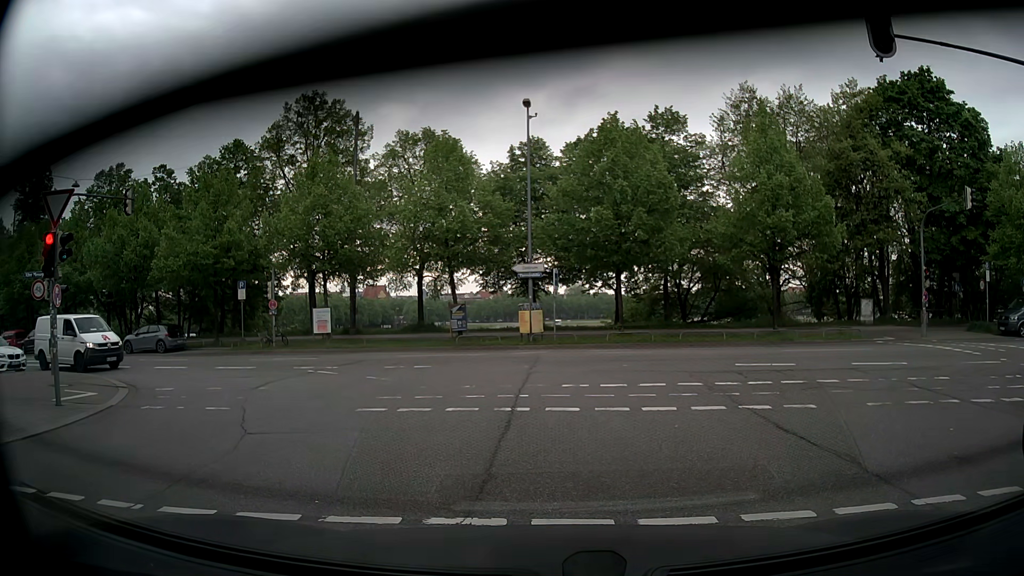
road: tertiary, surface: asphalt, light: Day
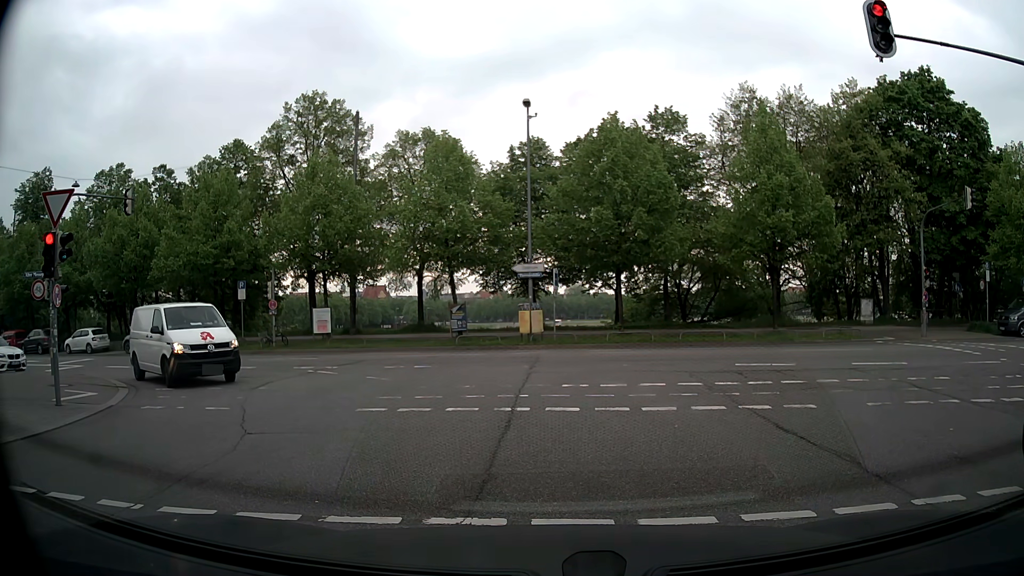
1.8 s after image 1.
(0.0, 0.0) m; 0°
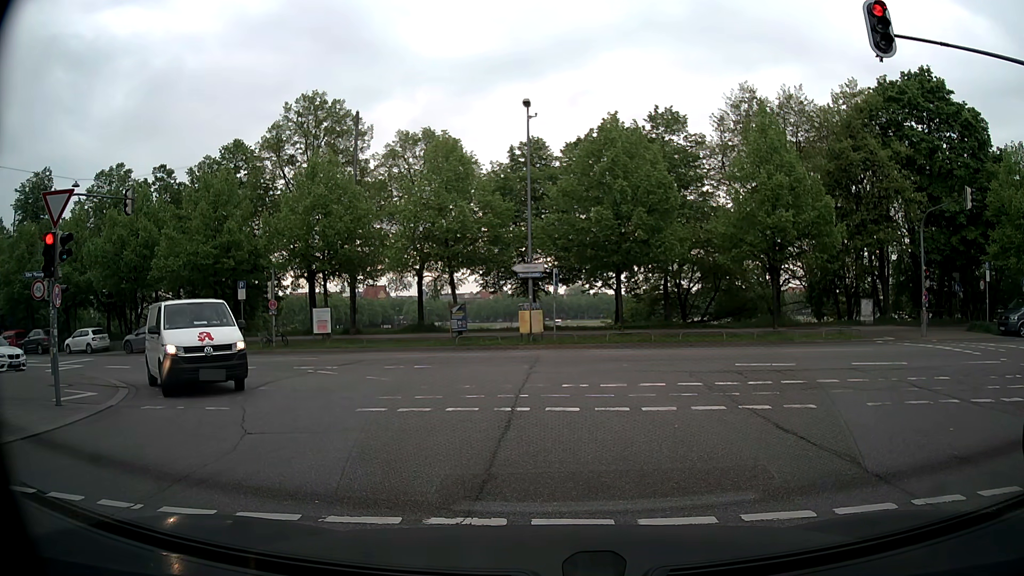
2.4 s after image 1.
(0.0, 0.0) m; 0°
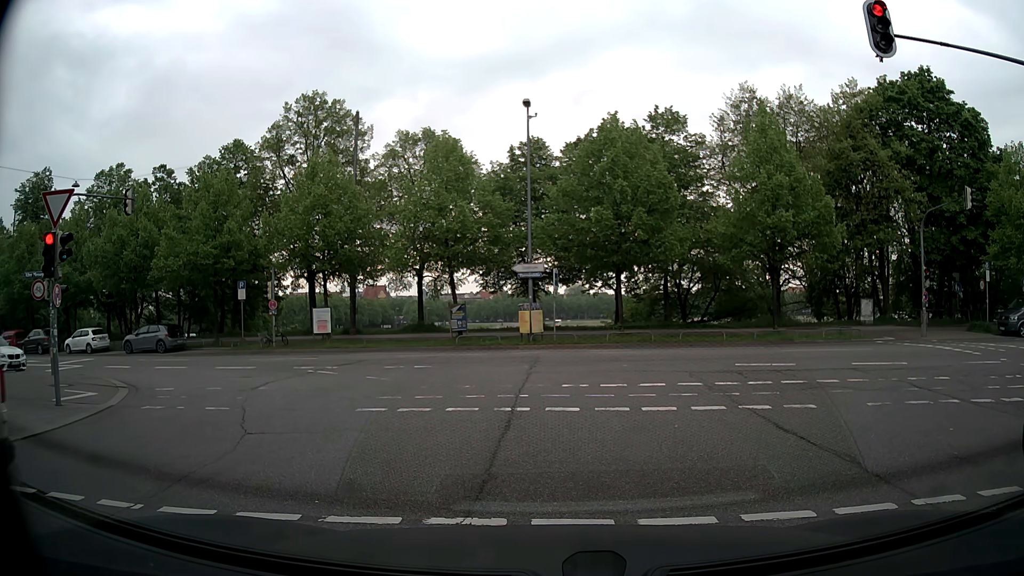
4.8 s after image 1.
(0.0, 0.0) m; 0°
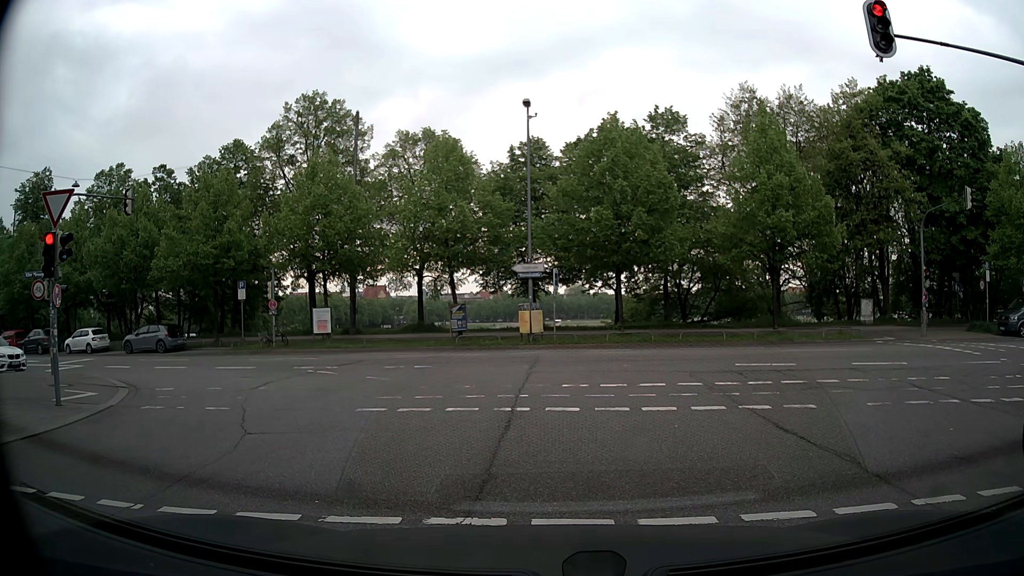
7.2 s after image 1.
(0.0, 0.0) m; 0°
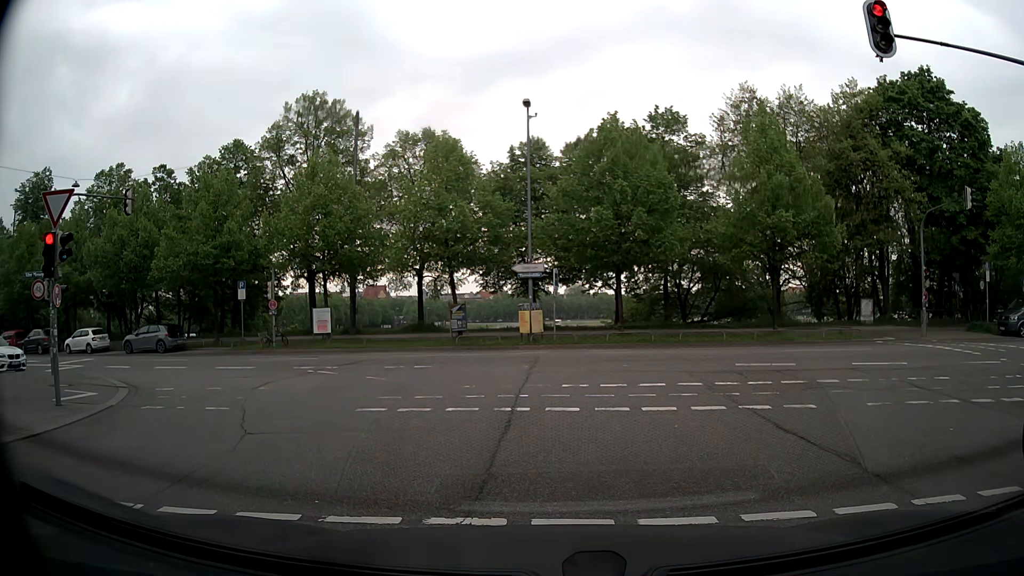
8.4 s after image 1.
(0.0, 0.0) m; 0°
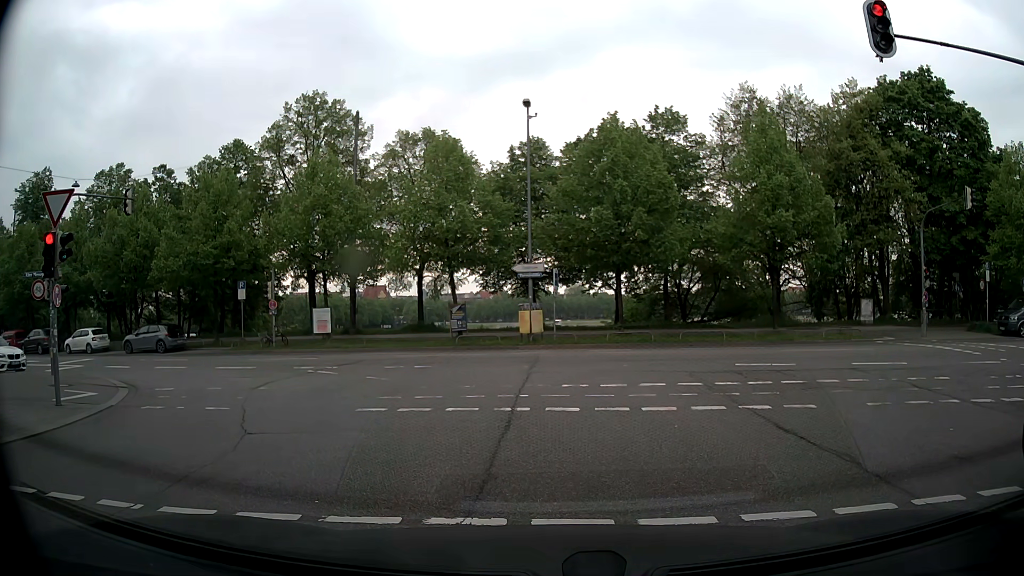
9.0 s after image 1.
(0.0, 0.0) m; 0°
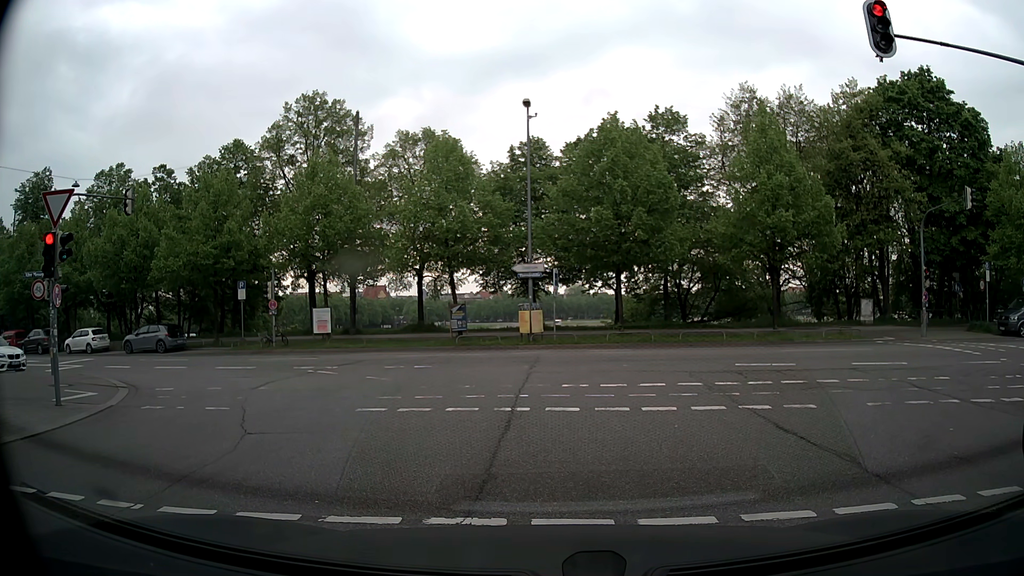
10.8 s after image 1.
(0.0, 0.0) m; 0°
(0, +10) (-2, +20) (-9, +27) (-19, +30) (-28, +33) (-38, +35) (-48, +37) (-57, +40) (-67, +43) (-76, +46) m
